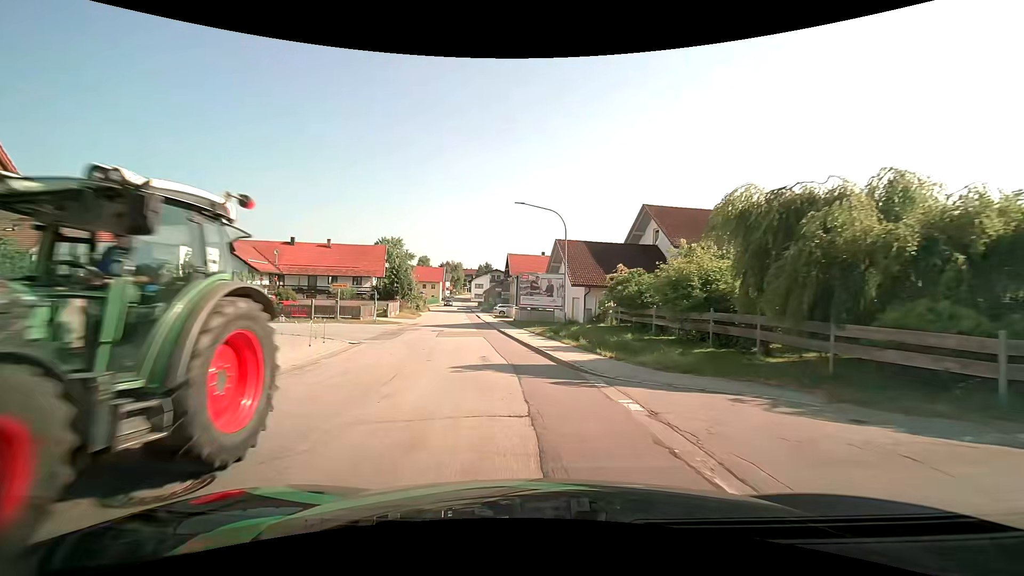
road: tertiary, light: Day
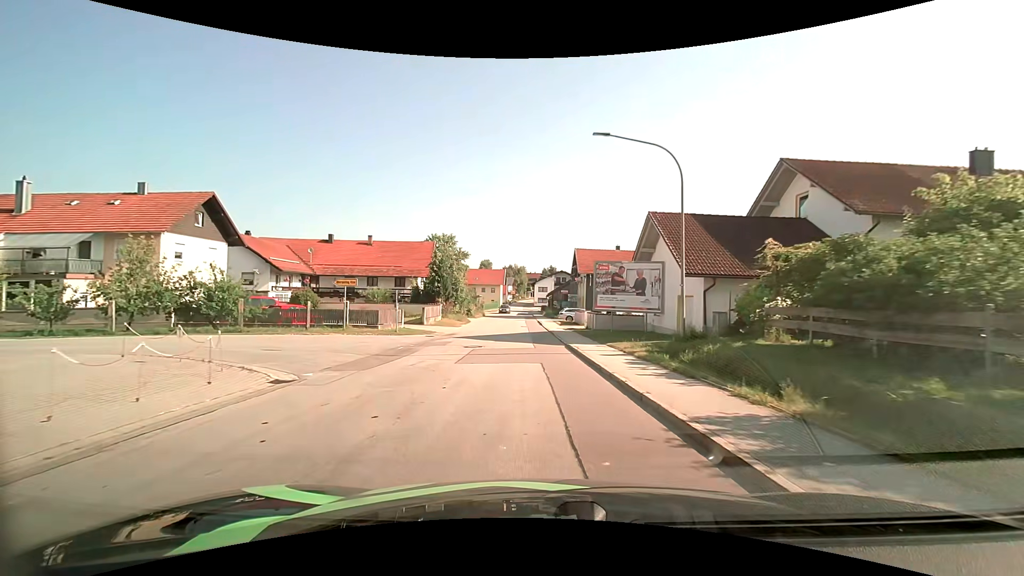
(-0.8, +11.4) m; -8°
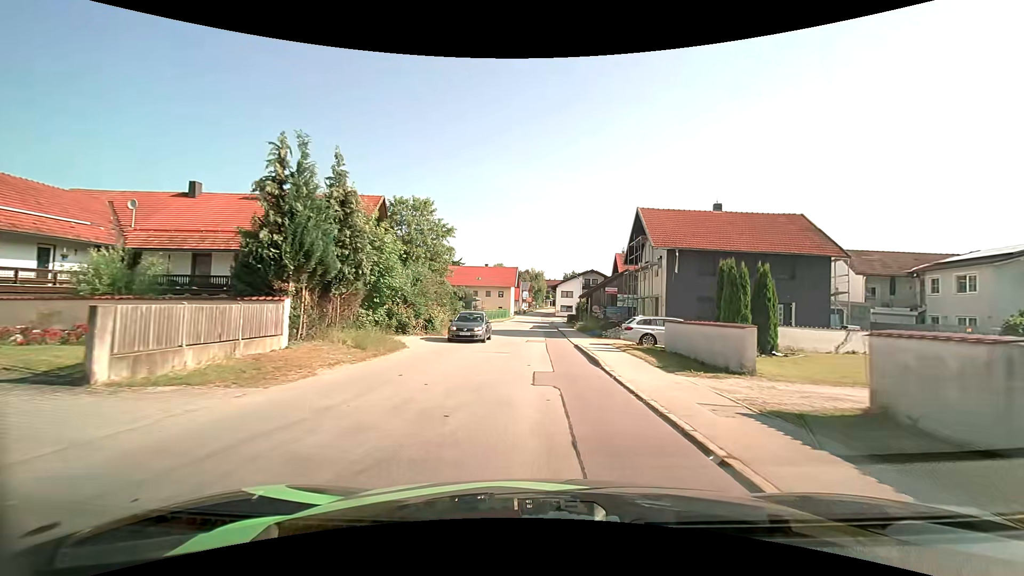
(-0.6, +29.8) m; -2°
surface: asphalt
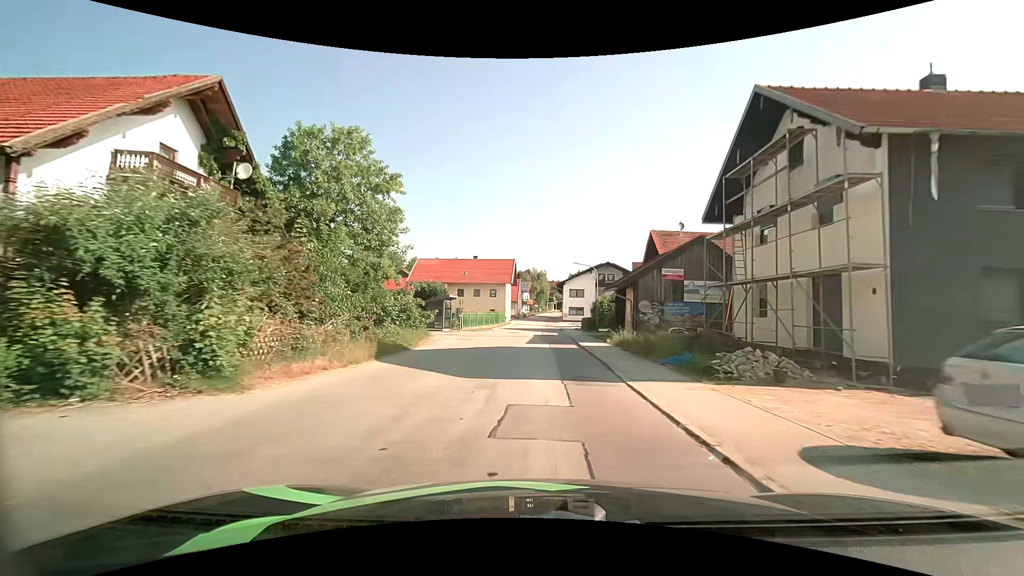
(-0.1, +19.3) m; 0°
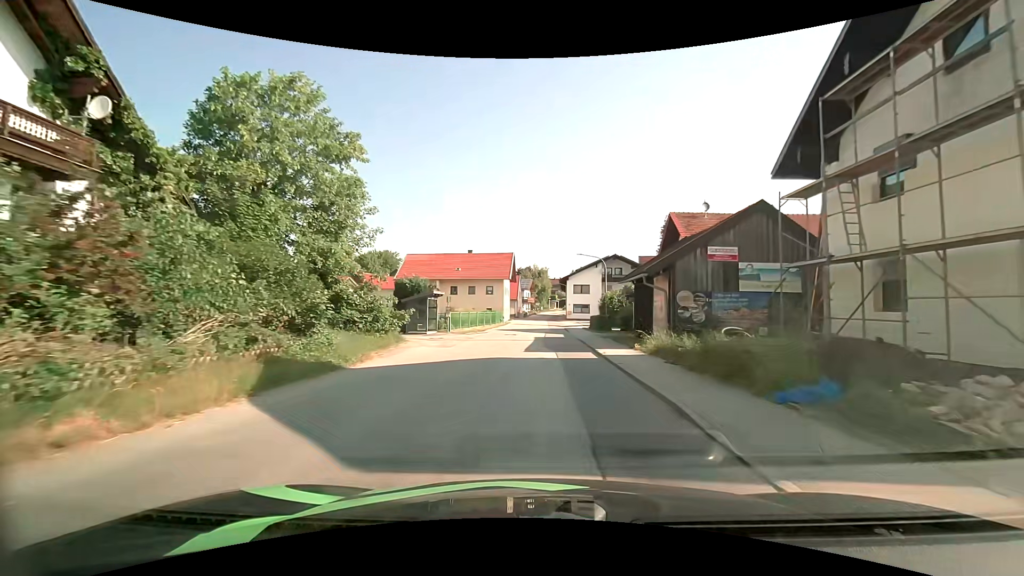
(0.0, +6.5) m; 0°
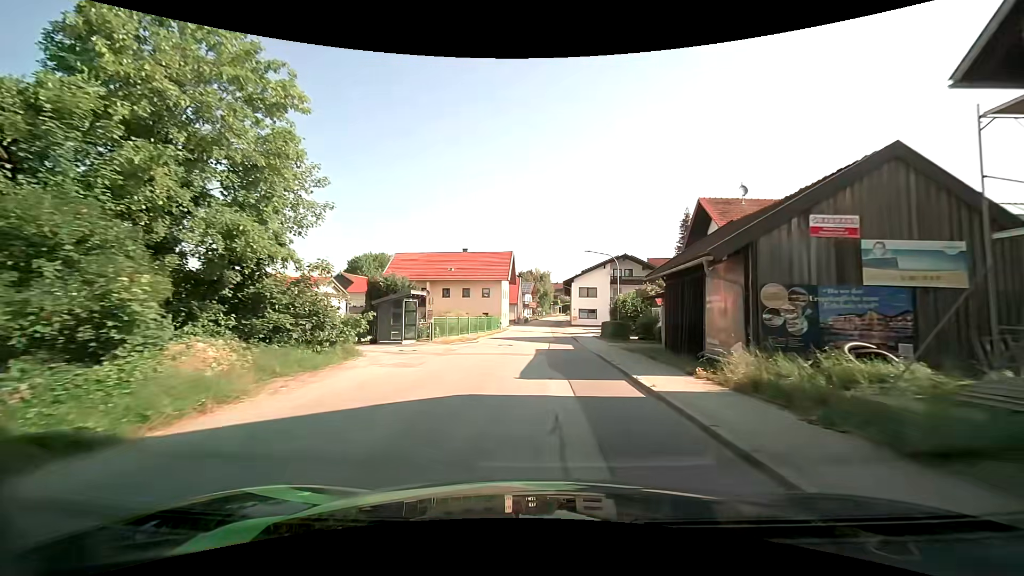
(-0.1, +6.6) m; -1°
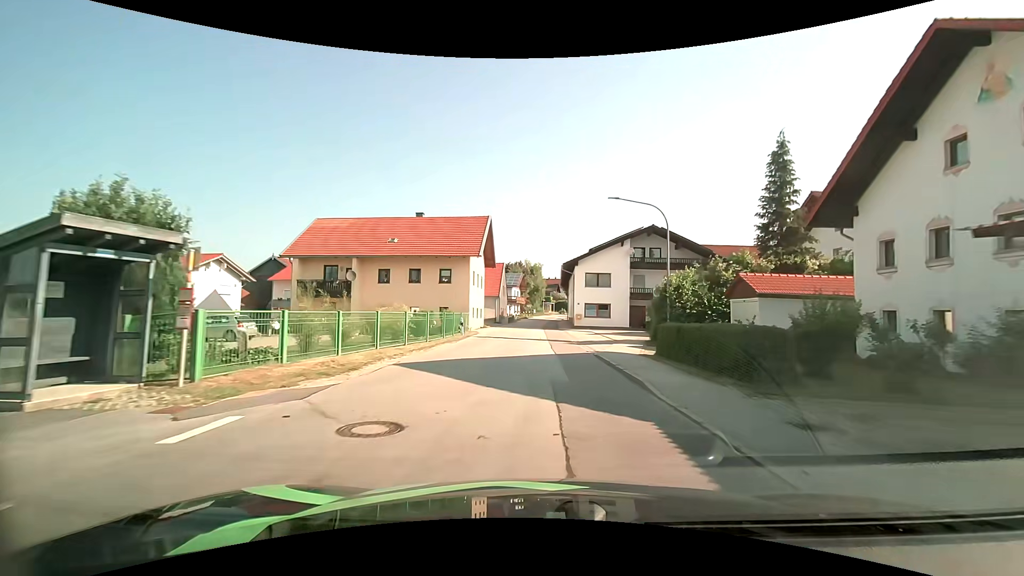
(+0.1, +19.9) m; +1°
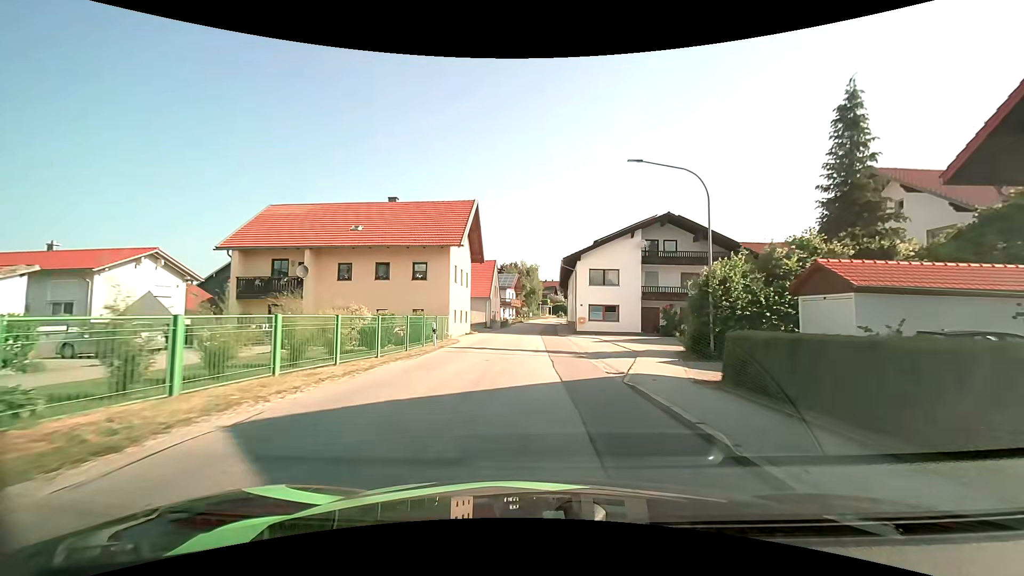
(0.0, +6.8) m; 0°
(0, +10) (0, +20) (0, +30) (0, +40) (0, +50) (0, +60) (0, +70) (+1, +80) (+2, +90) (+4, +100) m
